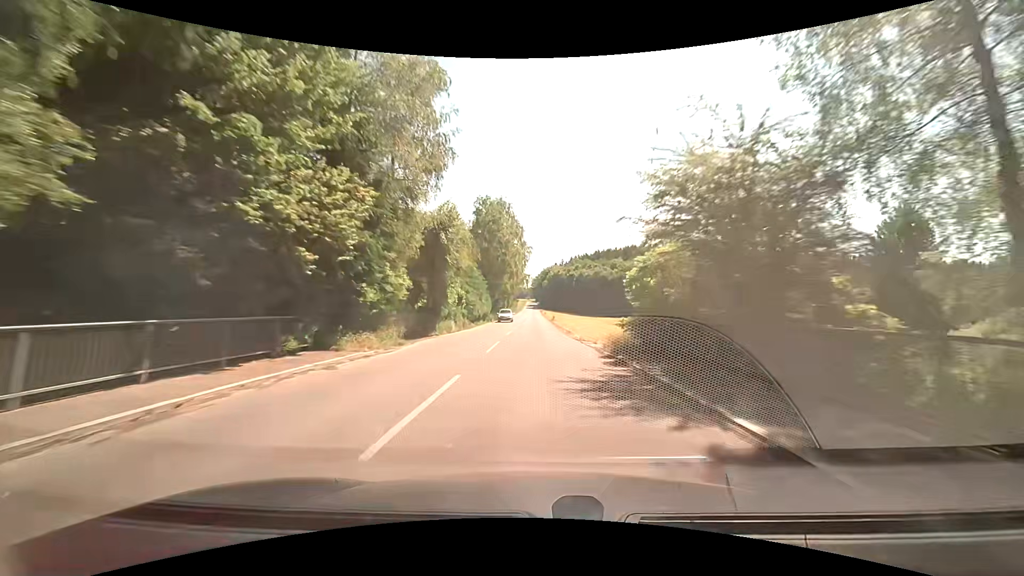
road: tertiary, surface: asphalt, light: Day
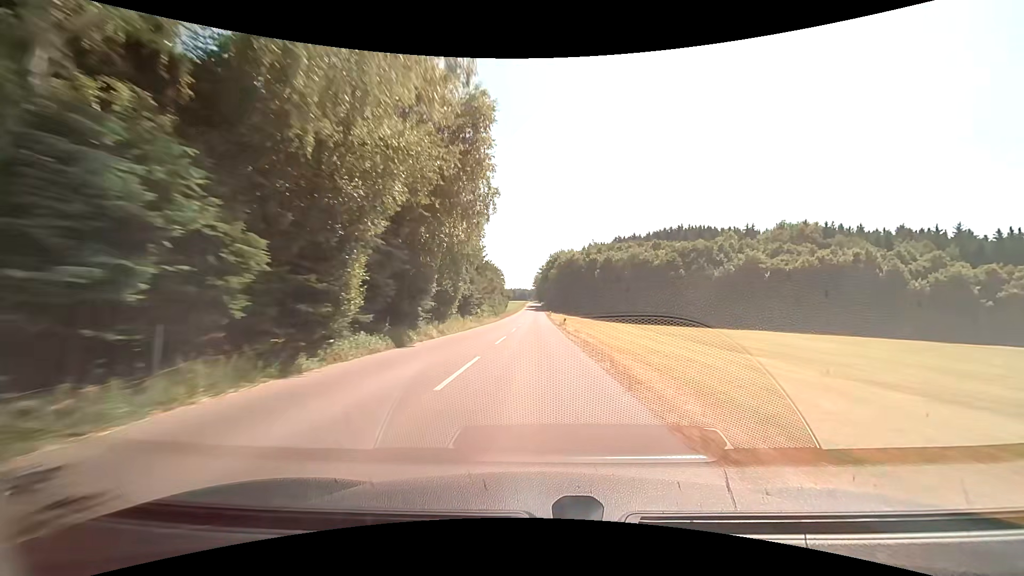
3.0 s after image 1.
(-0.1, +67.9) m; 0°
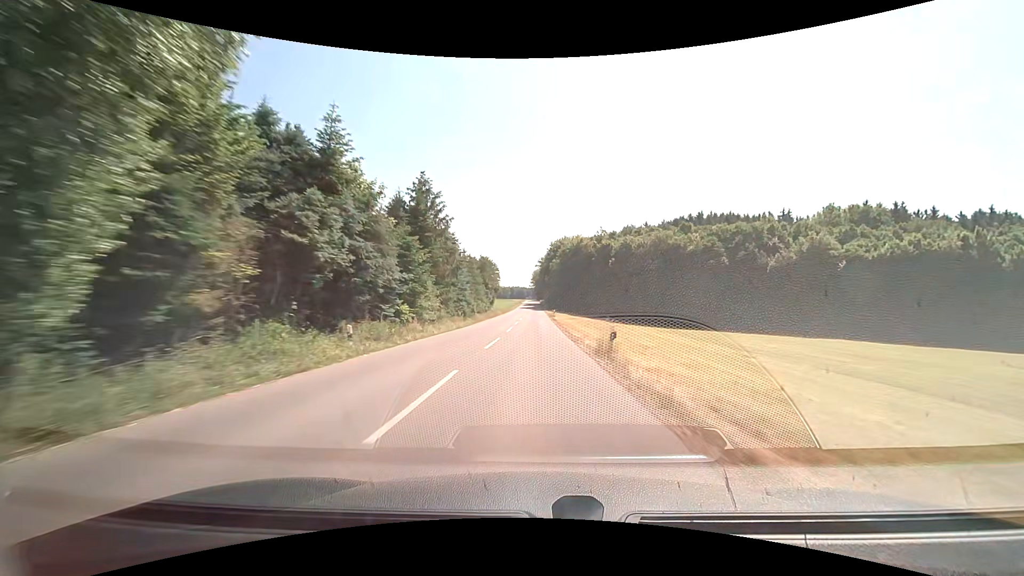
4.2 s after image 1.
(0.0, +27.3) m; 0°
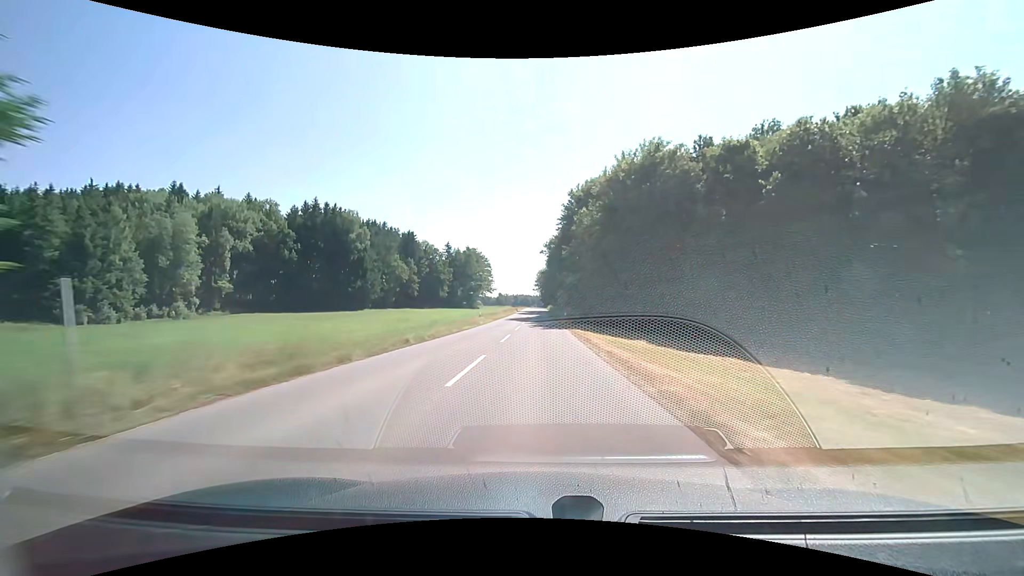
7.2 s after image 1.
(-0.4, +68.4) m; -1°
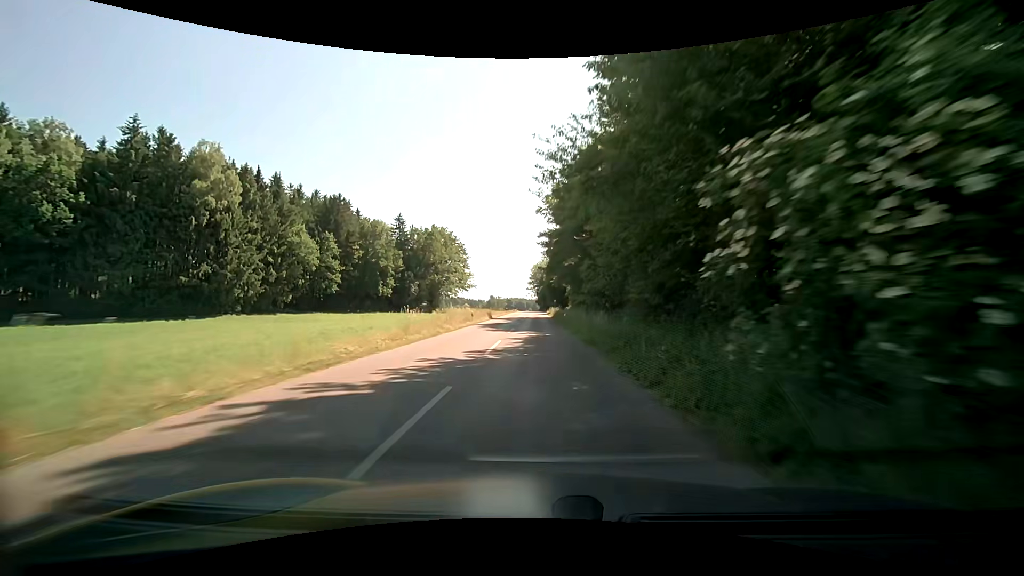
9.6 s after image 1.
(+0.3, +54.0) m; +1°
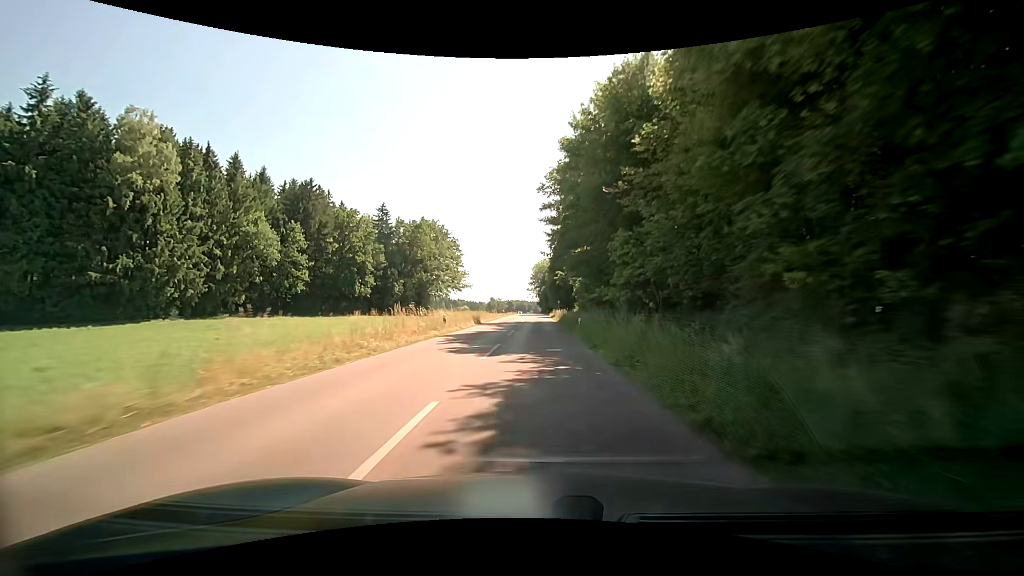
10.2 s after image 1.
(-0.1, +13.3) m; -1°
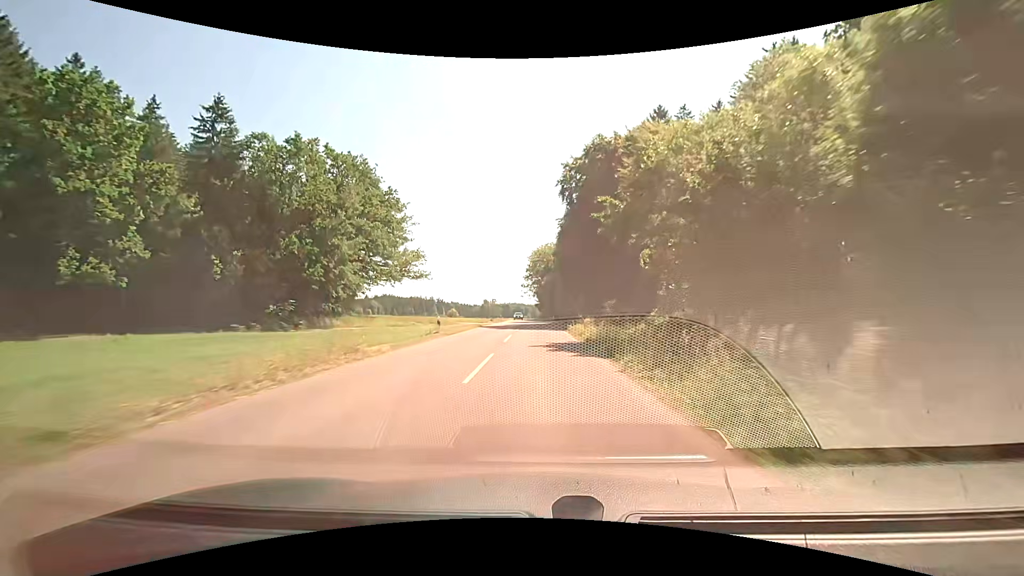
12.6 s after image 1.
(+0.5, +51.6) m; +1°
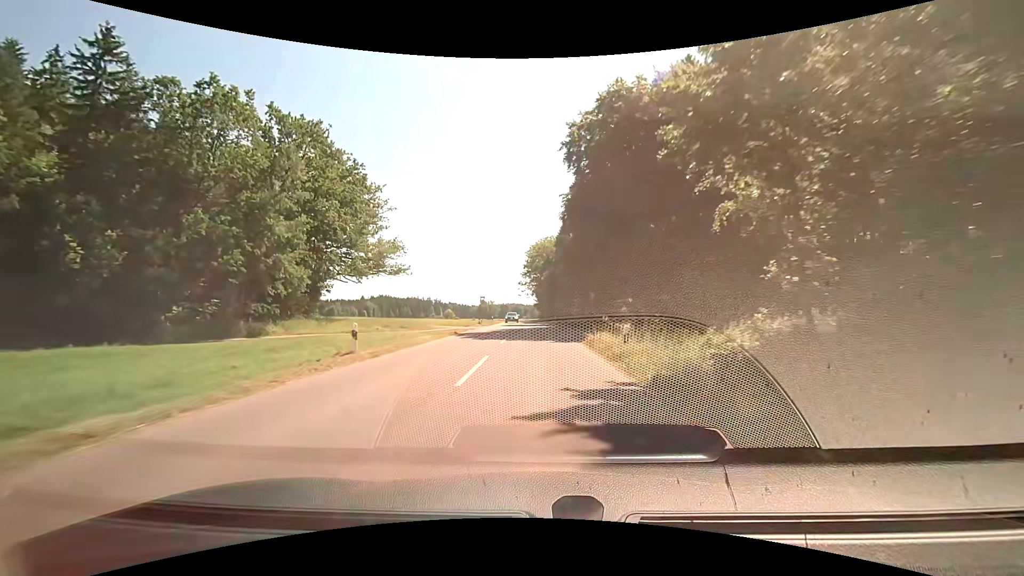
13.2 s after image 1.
(0.0, +12.5) m; 0°
(0, +10) (0, +20) (0, +30) (0, +40) (-1, +50) (-1, +60) (-1, +70) (-1, +80) (-2, +90) (-2, +100) m
